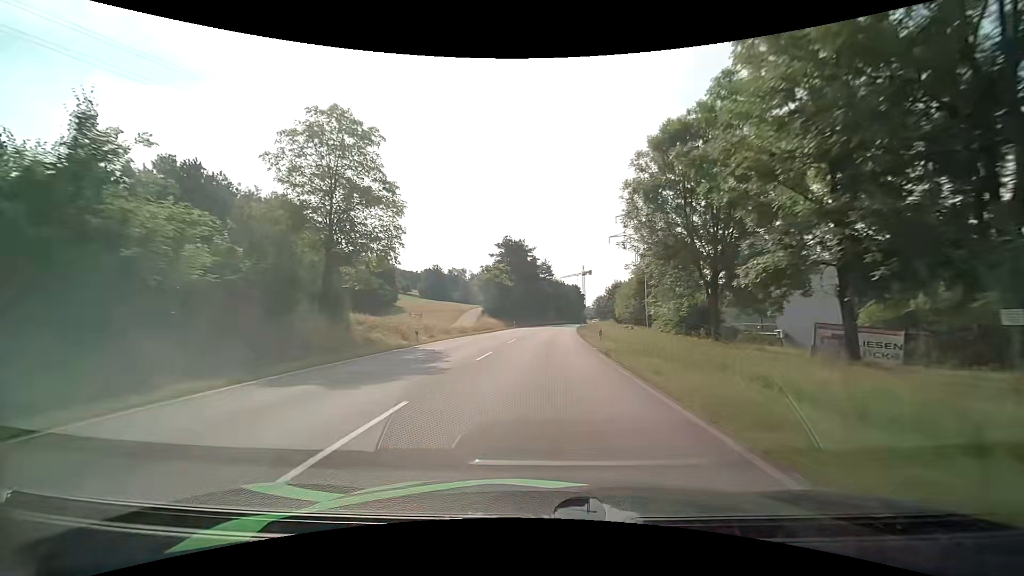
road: primary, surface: asphalt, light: Day
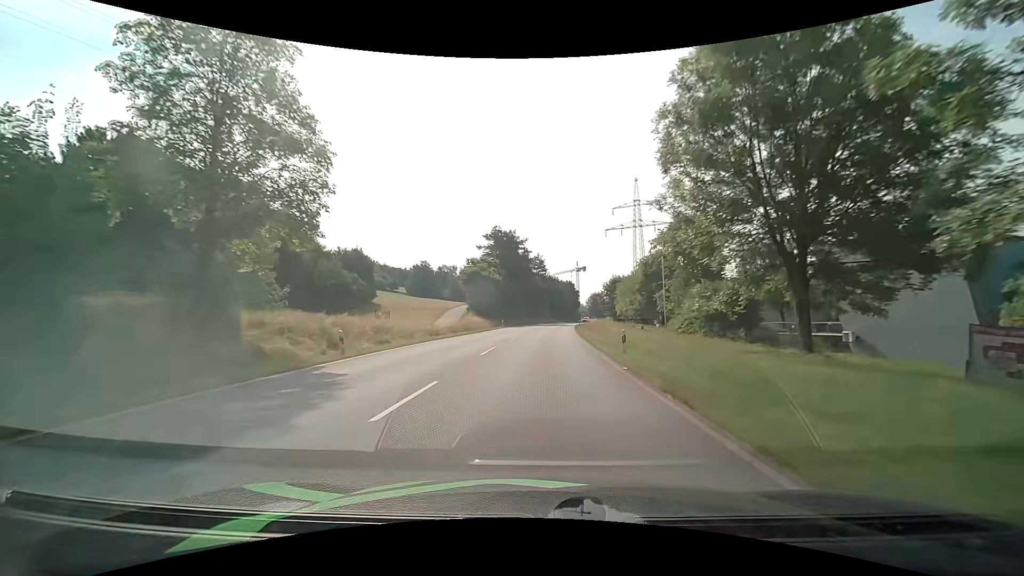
(+0.1, +9.6) m; +1°
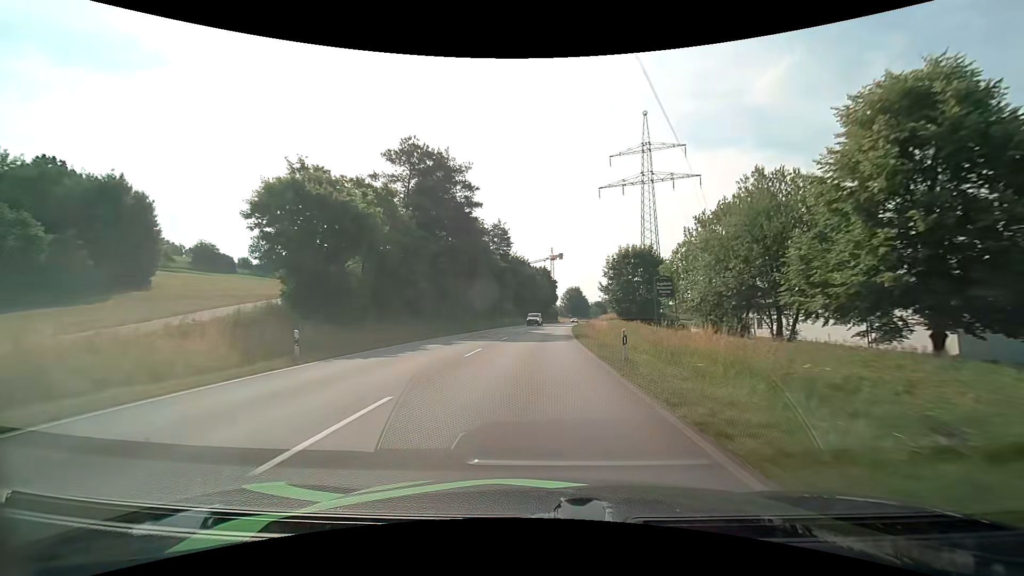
(+1.6, +50.0) m; +3°
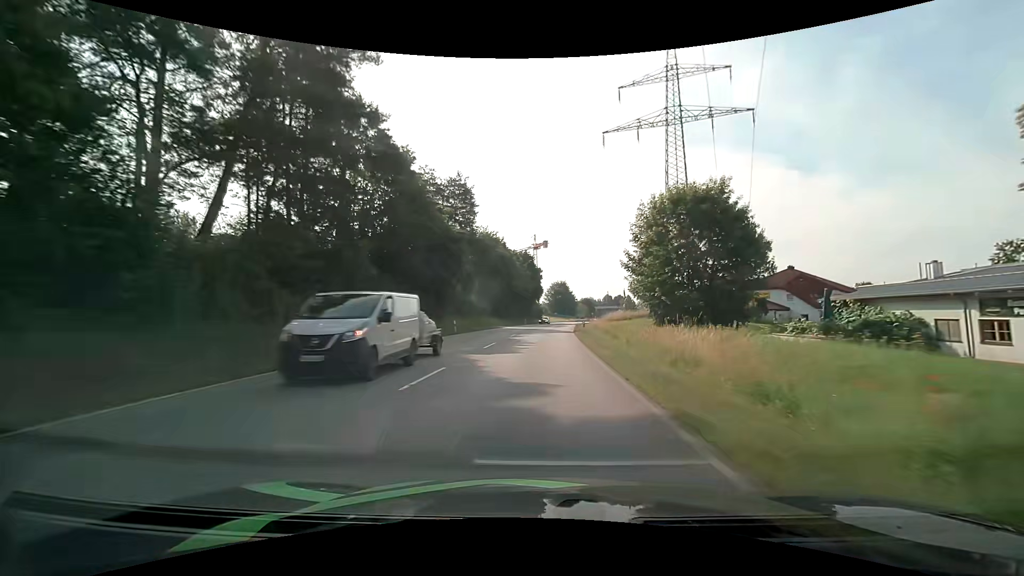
(+0.5, +31.3) m; +2°
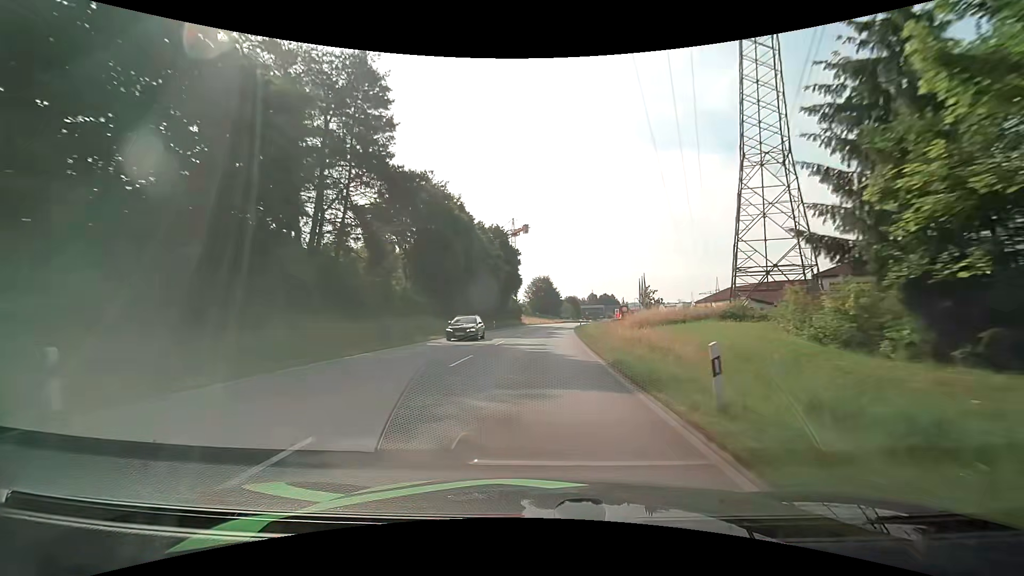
(+0.5, +30.9) m; +2°
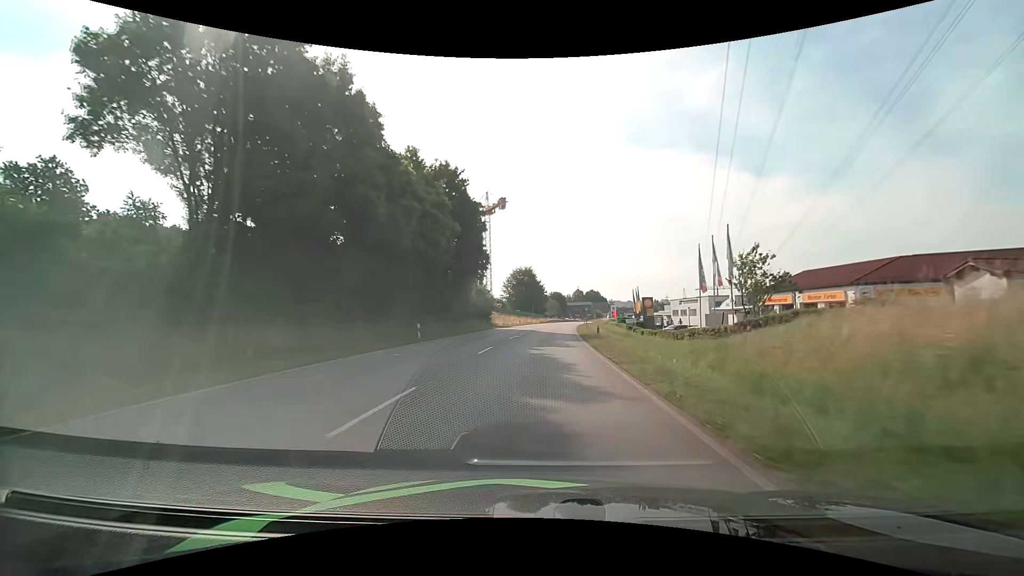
(+0.6, +30.4) m; +2°
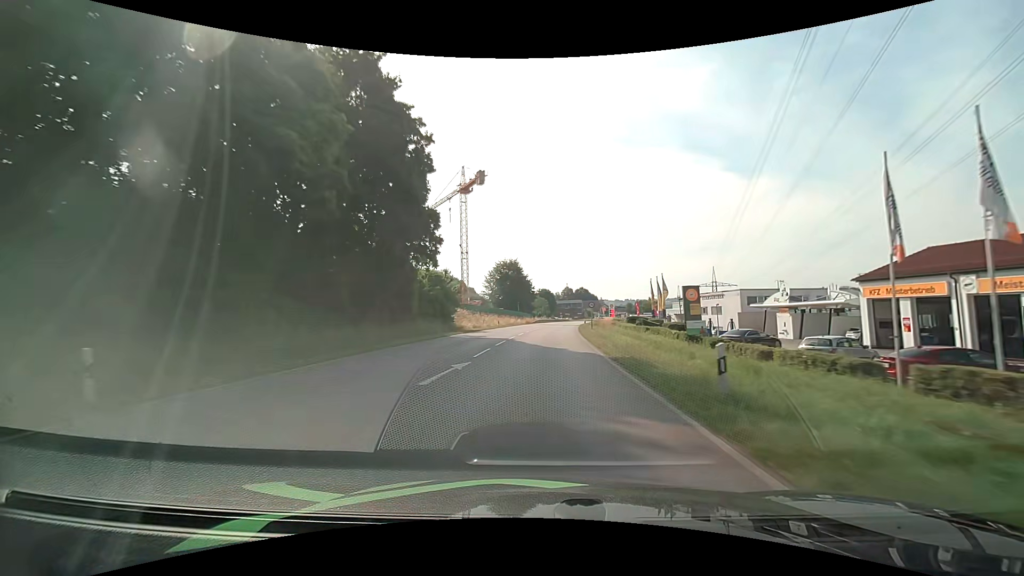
(+0.3, +20.2) m; +2°
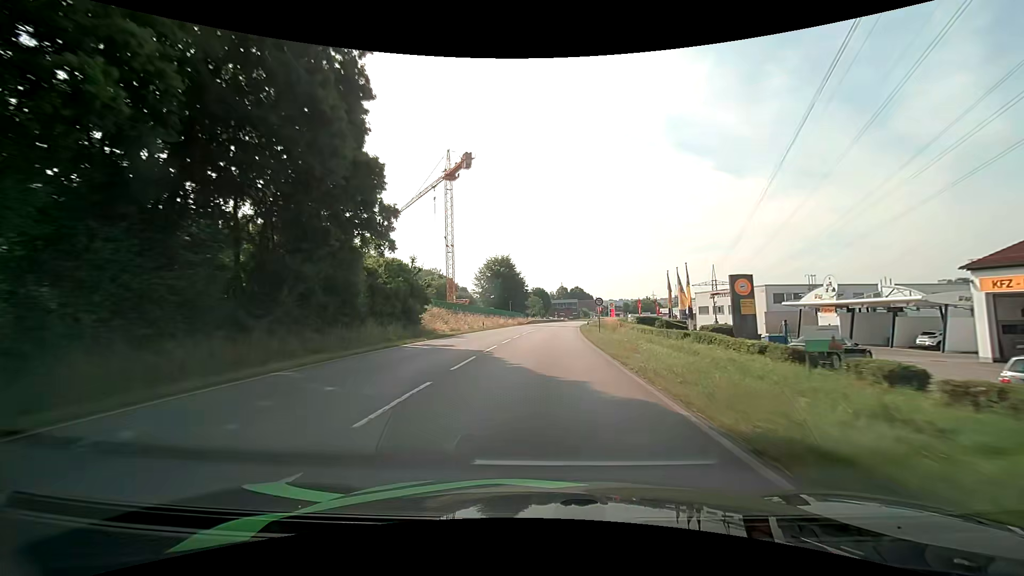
(+0.1, +9.9) m; +1°
(0, +10) (0, +20) (+1, +30) (+1, +40) (+2, +50) (+3, +60) (+4, +70) (+5, +80) (+6, +90) (+7, +100) m
